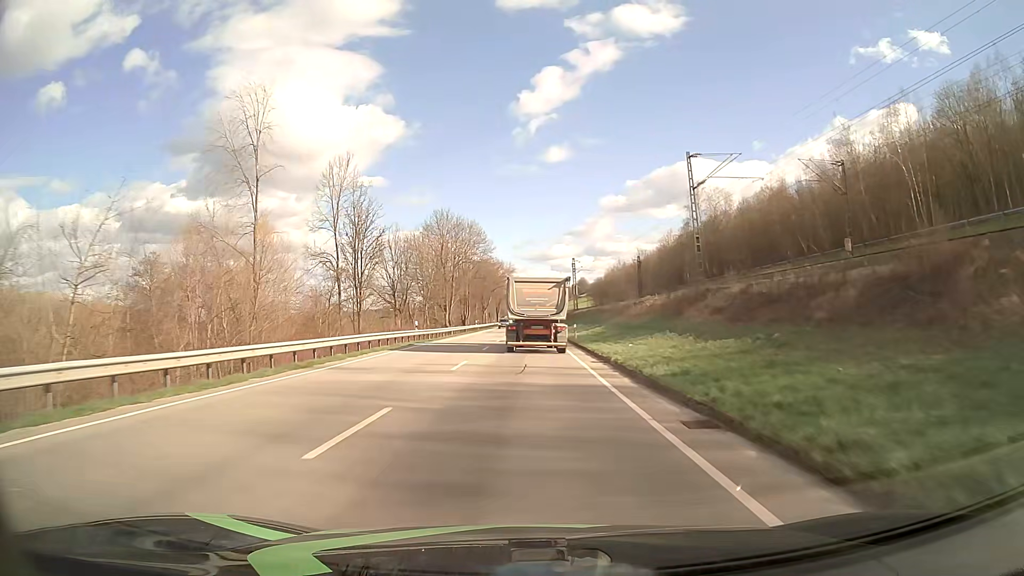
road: primary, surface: asphalt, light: Day
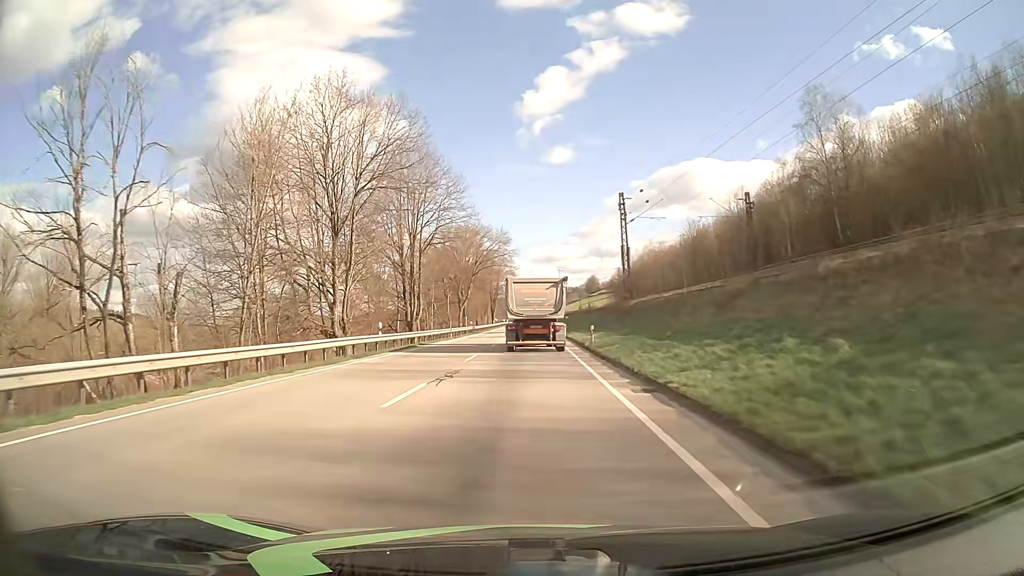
(-0.1, +57.3) m; -1°
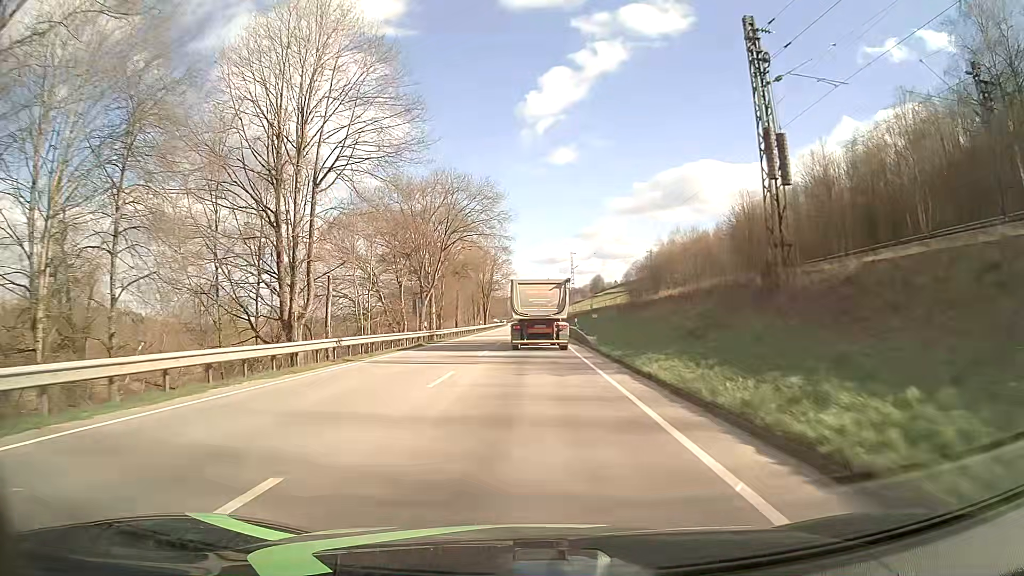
(+0.1, +33.5) m; 0°
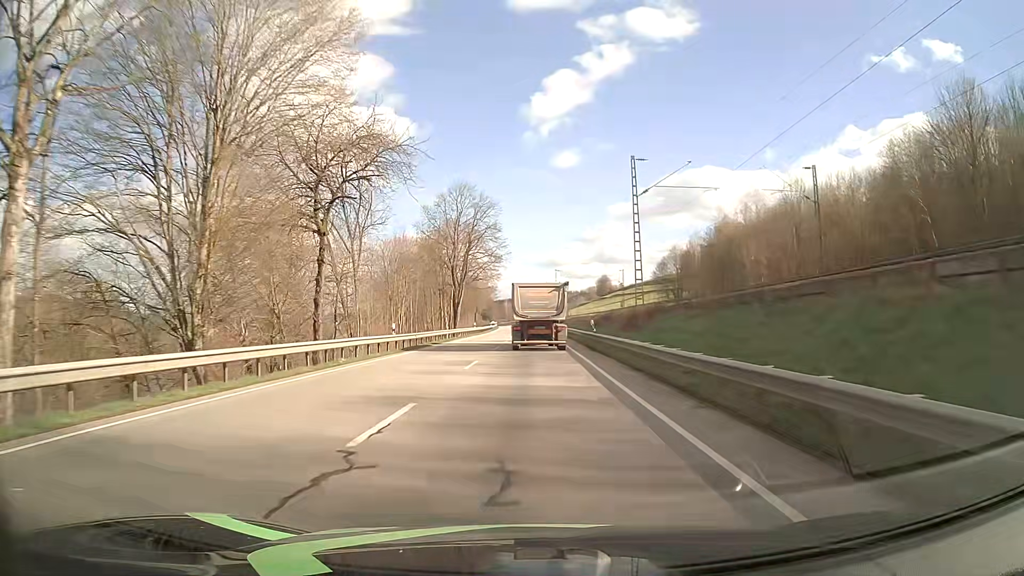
(-0.2, +55.8) m; 0°
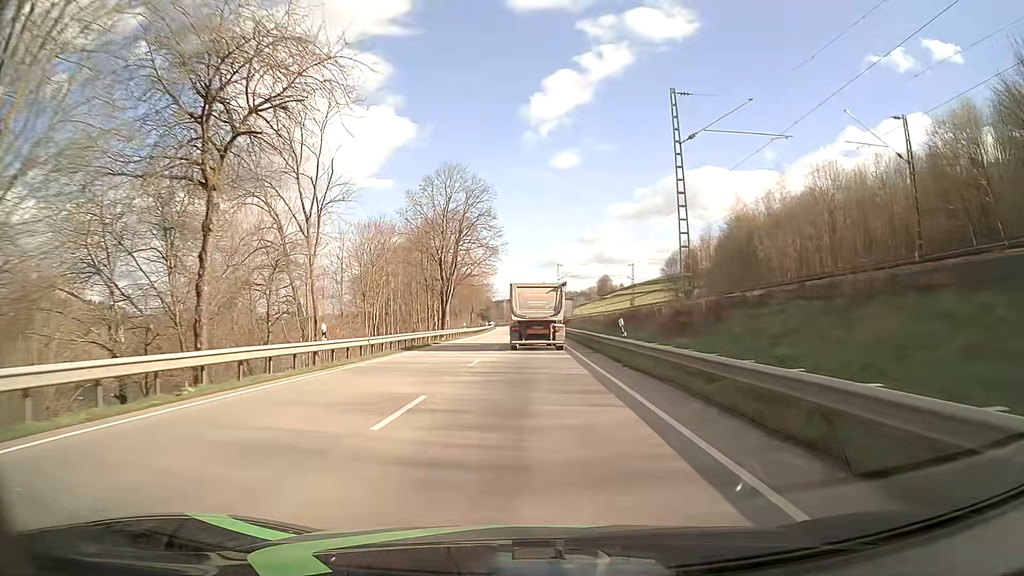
(0.0, +11.2) m; 0°
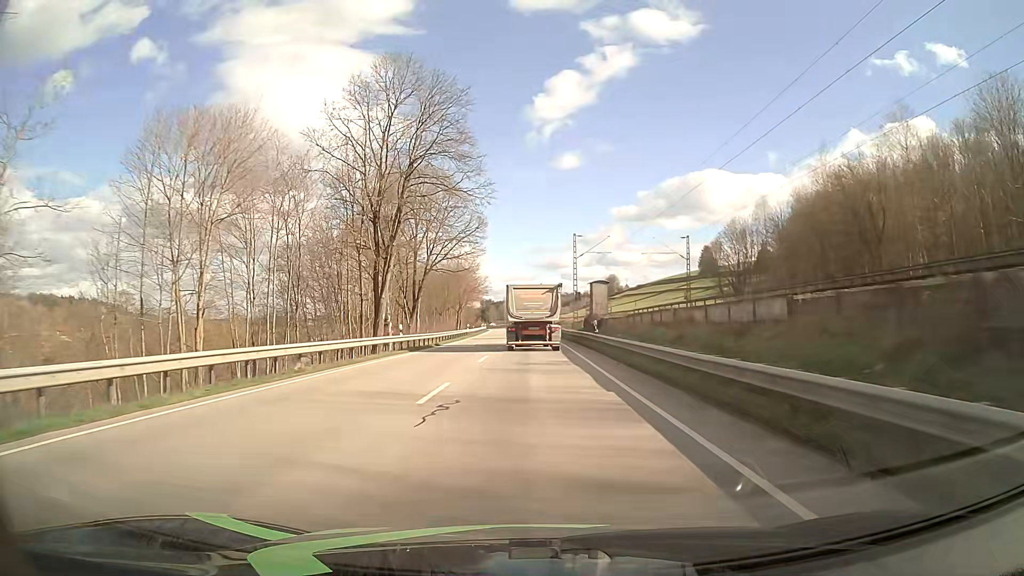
(0.0, +34.0) m; 0°
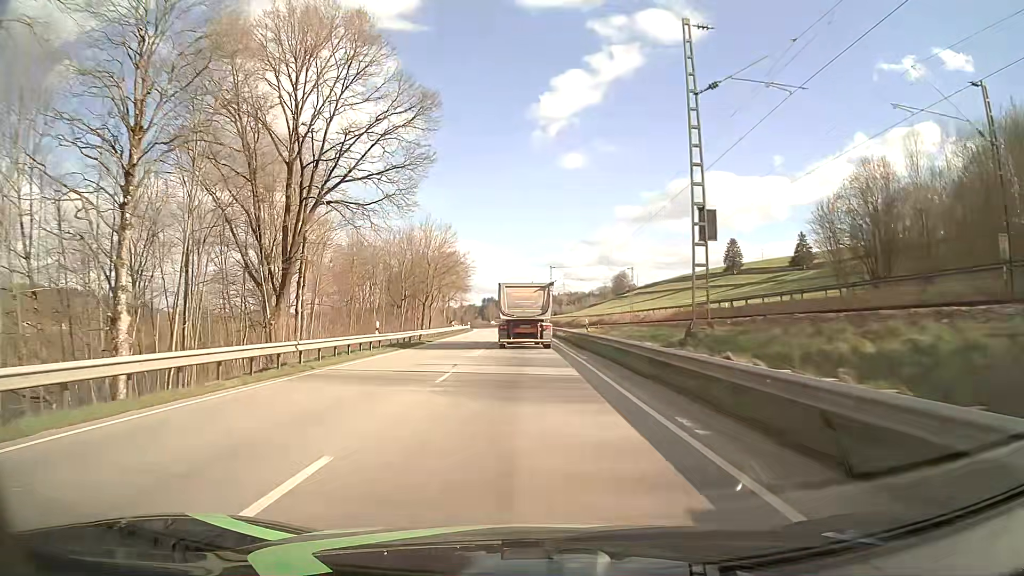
(-0.2, +45.6) m; -1°
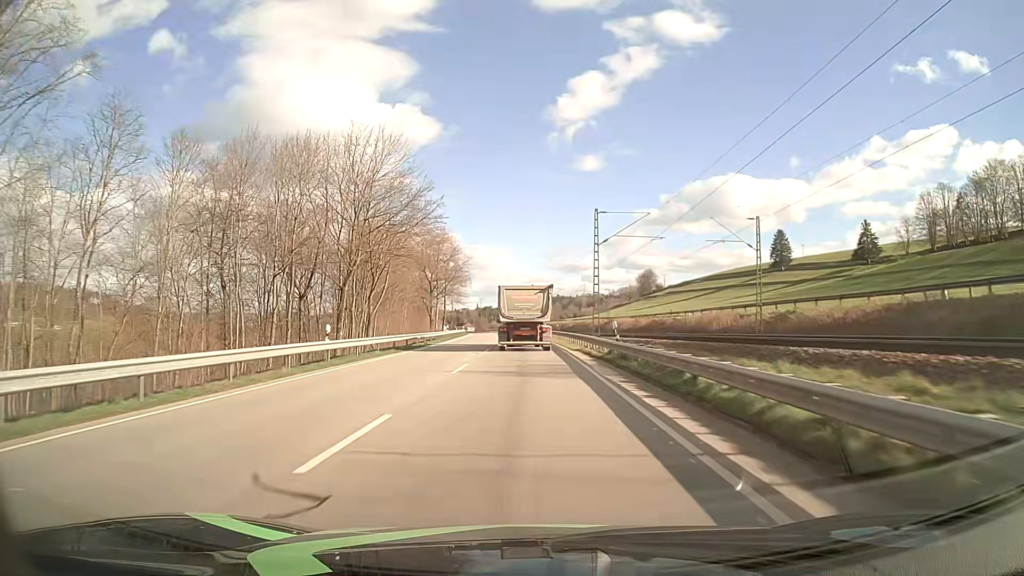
(-0.2, +45.8) m; -1°
(0, +10) (0, +20) (0, +30) (-1, +40) (-1, +50) (-1, +60) (-2, +70) (-2, +80) (-3, +90) (-4, +100) m
